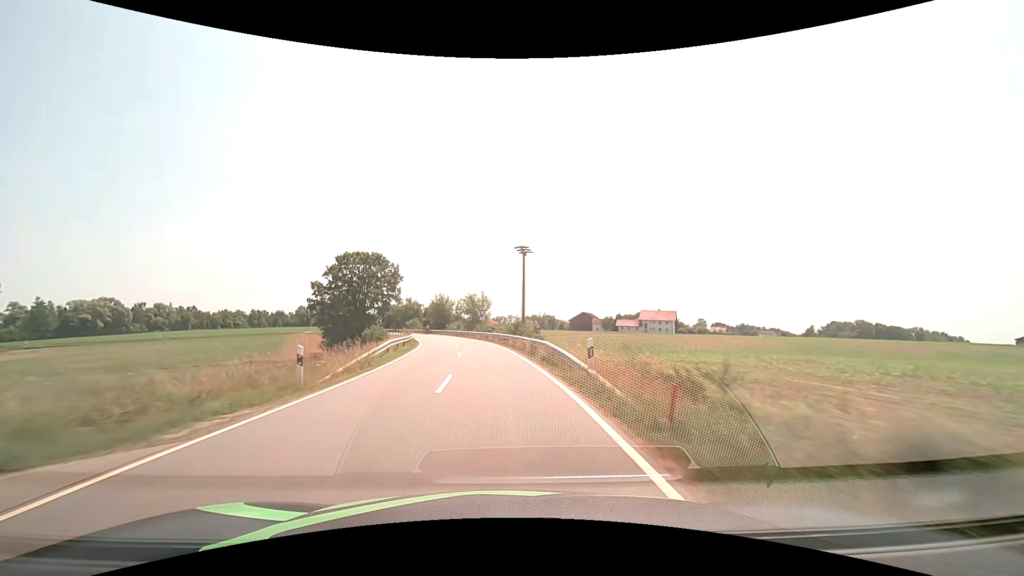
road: tertiary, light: Day
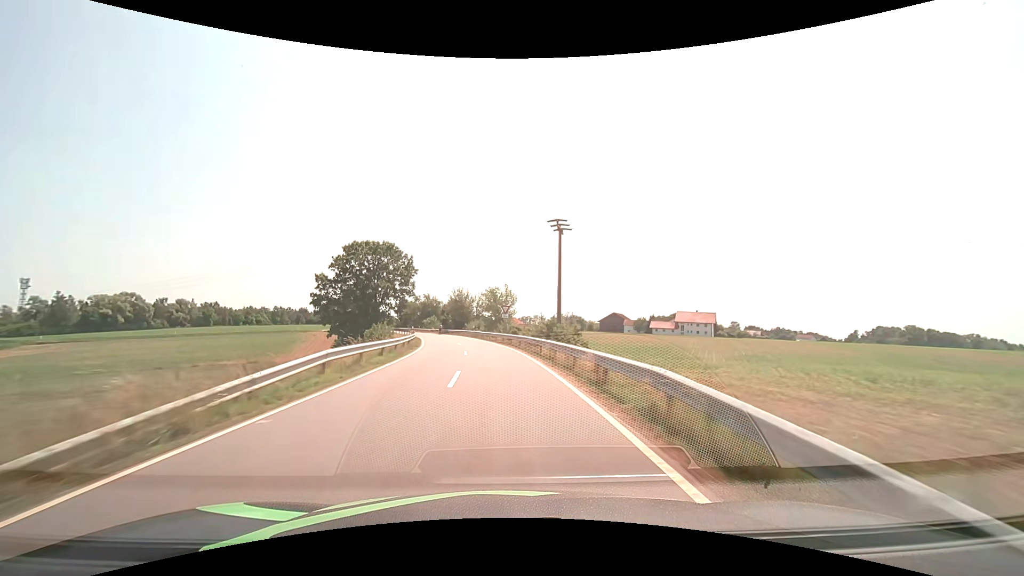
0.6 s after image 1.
(-0.3, +11.6) m; -3°
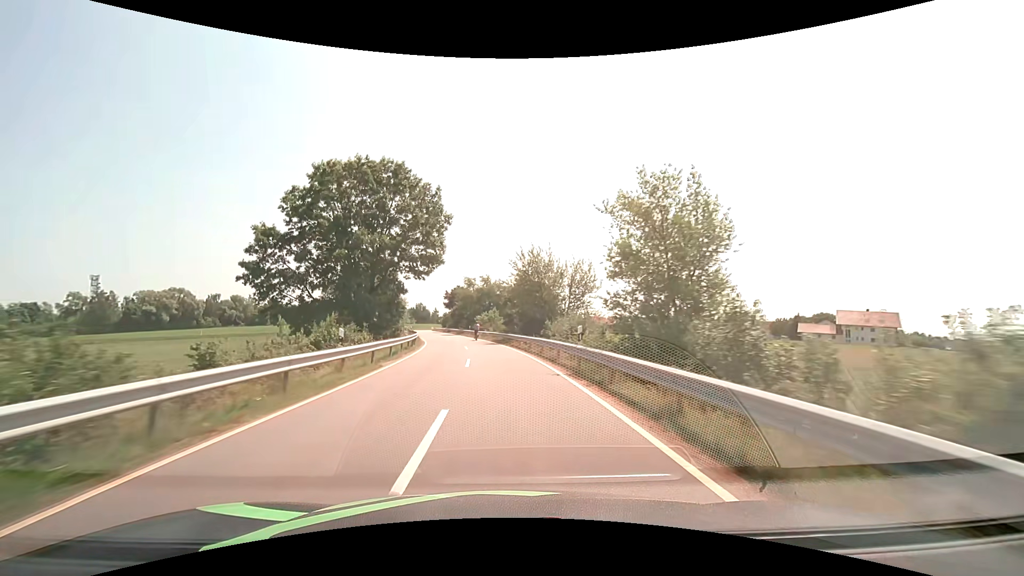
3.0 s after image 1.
(-3.5, +43.2) m; -9°
(0, +10) (-1, +20) (-2, +30) (-4, +40) (-6, +50) (-8, +59) (-10, +69) (-12, +79) (-14, +89) (-16, +98) m
